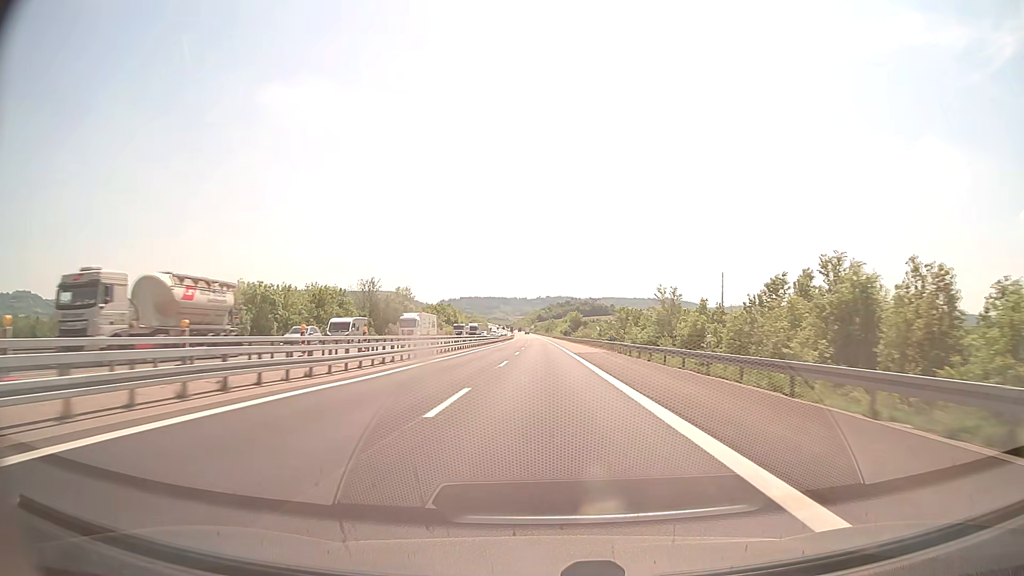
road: motorway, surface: concrete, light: Day
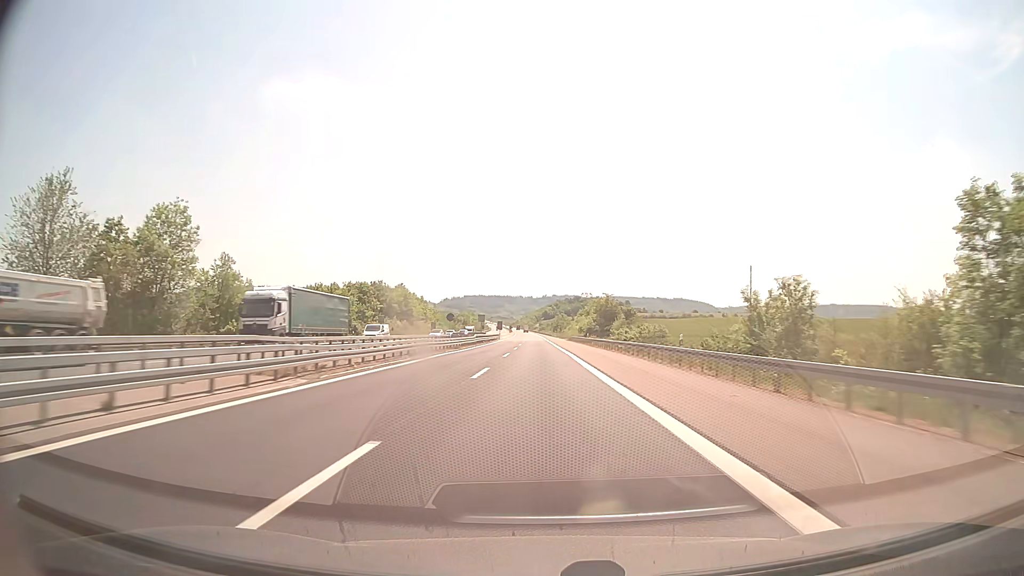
(-0.5, +98.4) m; -1°
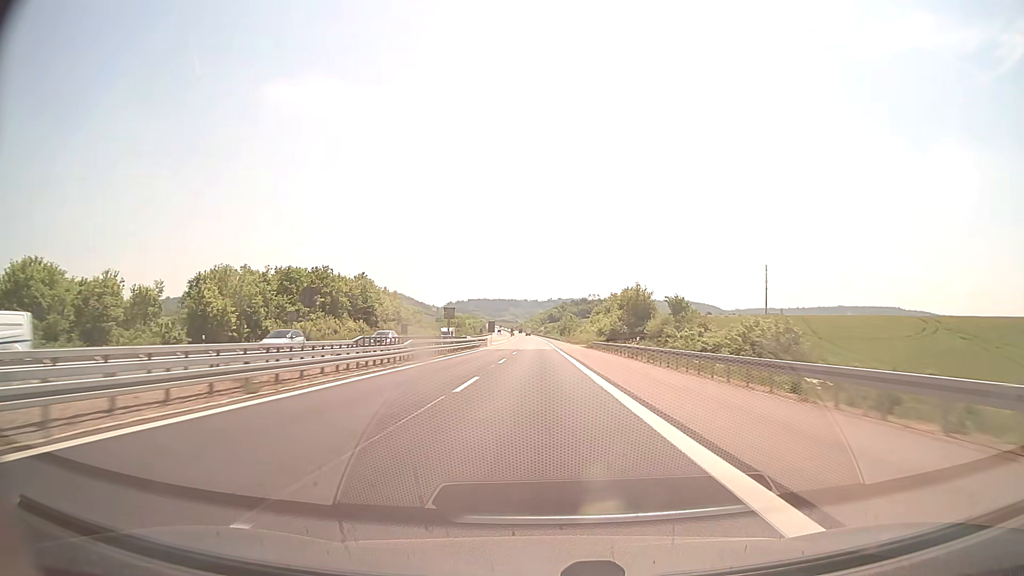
(0.0, +39.5) m; 0°
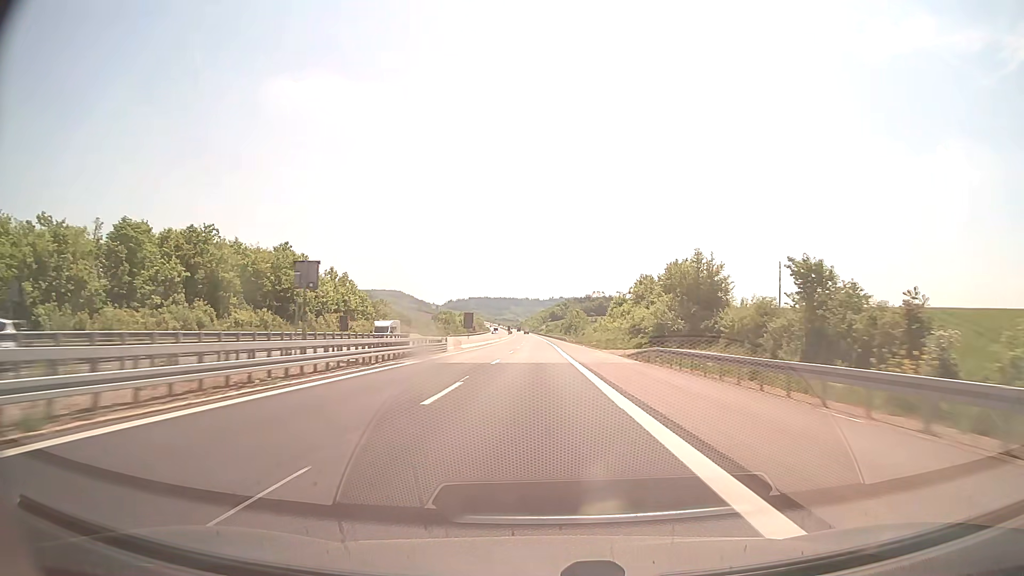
(-0.1, +39.6) m; 0°
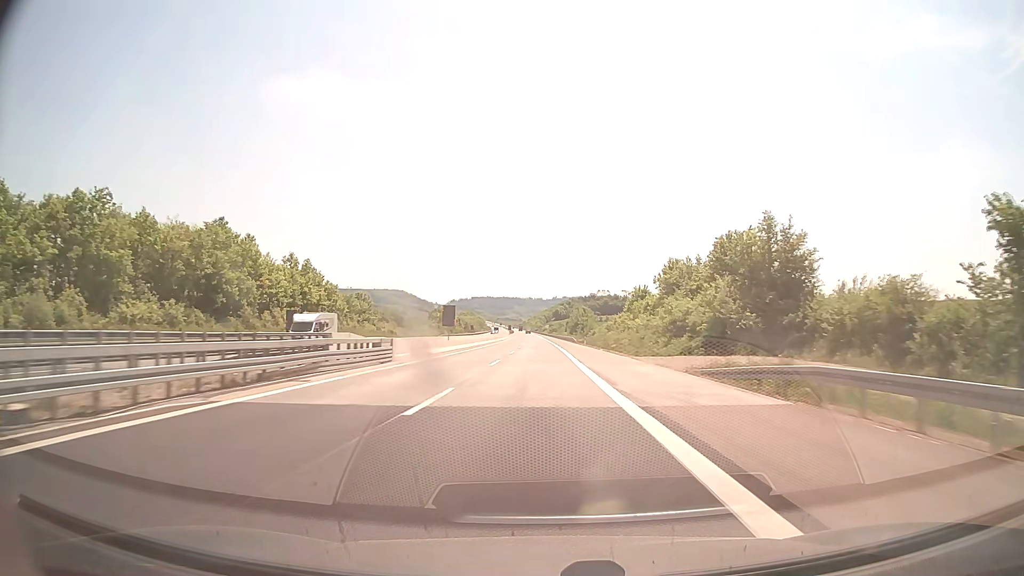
(0.0, +19.8) m; 0°
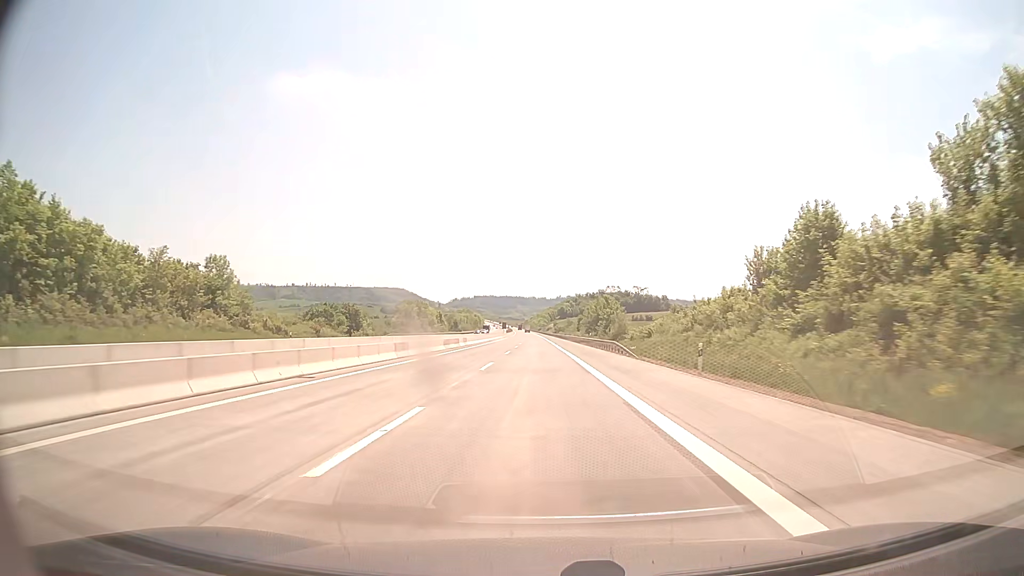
(-0.2, +59.4) m; 0°
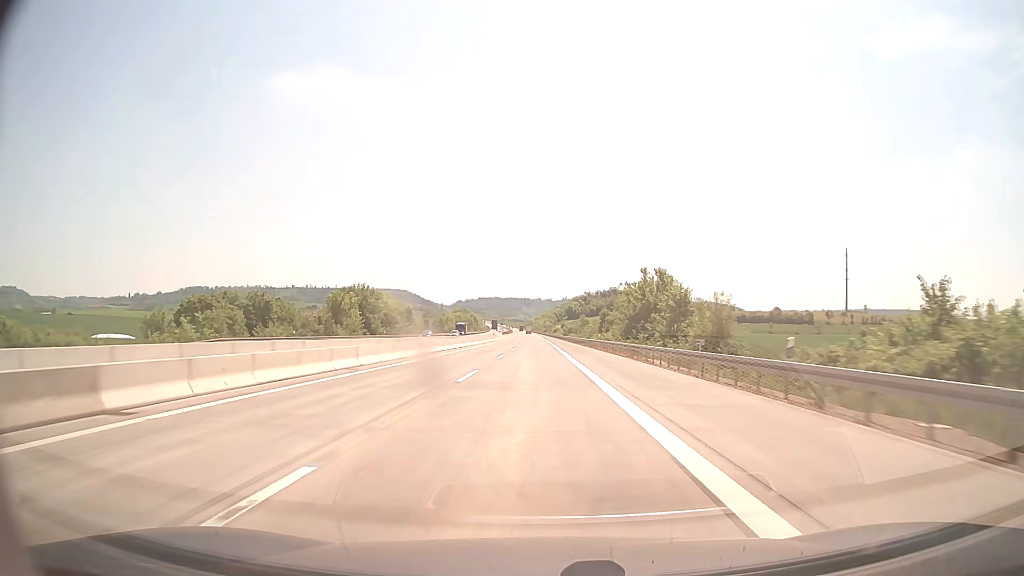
(-0.1, +59.4) m; 0°
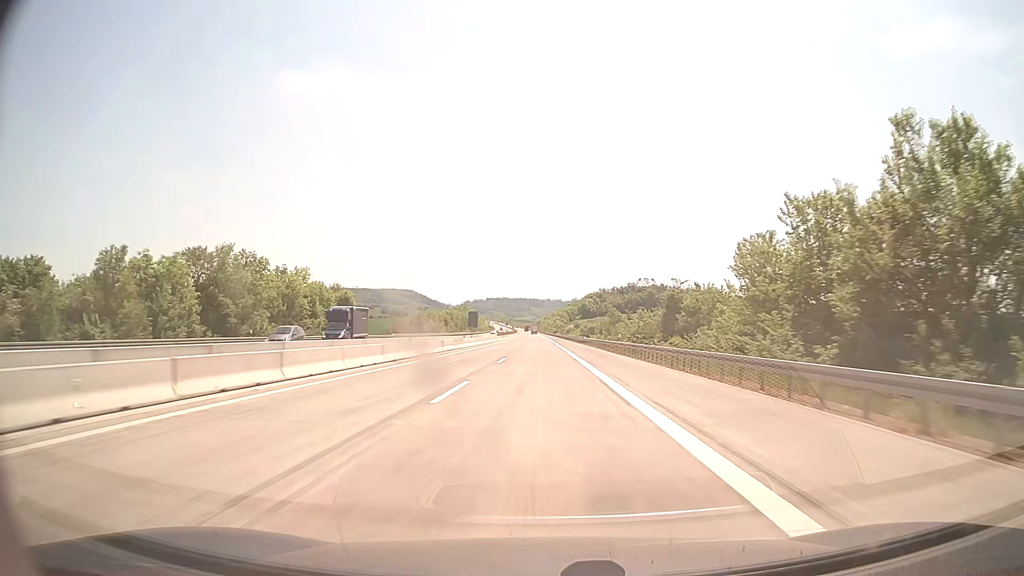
(-0.4, +59.4) m; -1°
(0, +10) (0, +20) (0, +30) (0, +40) (0, +50) (0, +60) (0, +70) (0, +80) (0, +90) (0, +100) m
